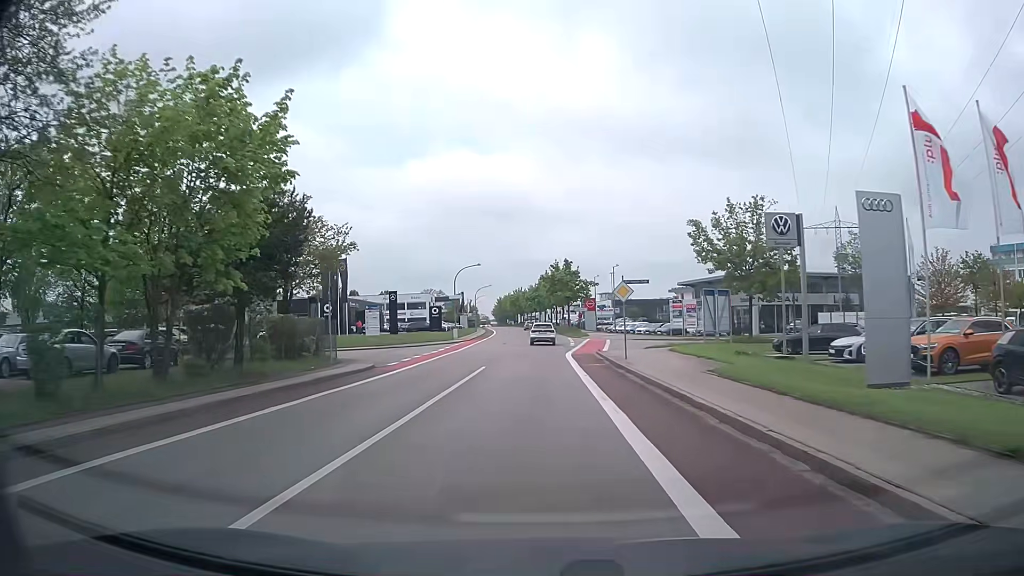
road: tertiary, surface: asphalt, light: Day
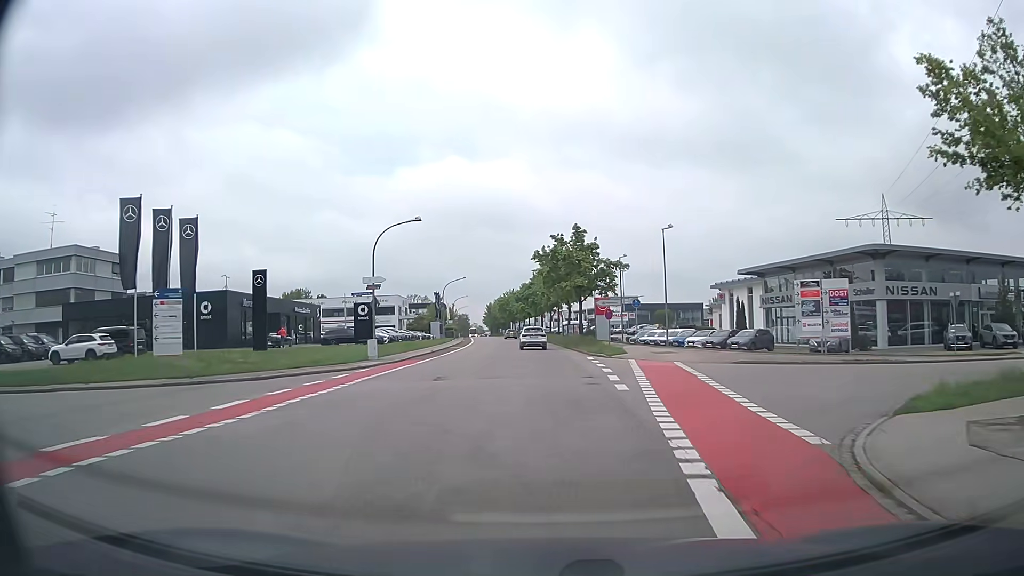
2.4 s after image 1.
(0.0, +31.1) m; 0°
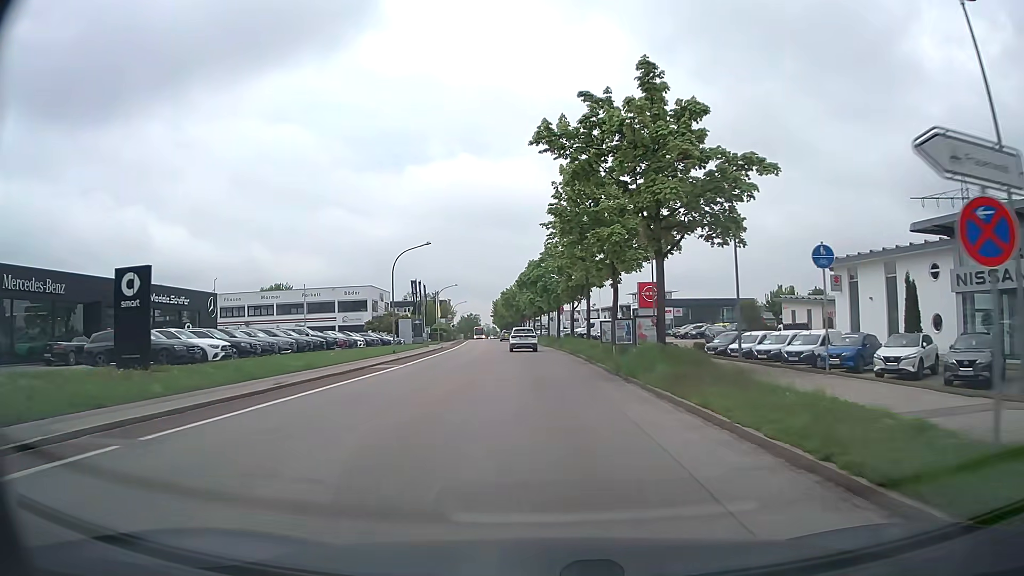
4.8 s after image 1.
(-0.1, +30.4) m; -1°
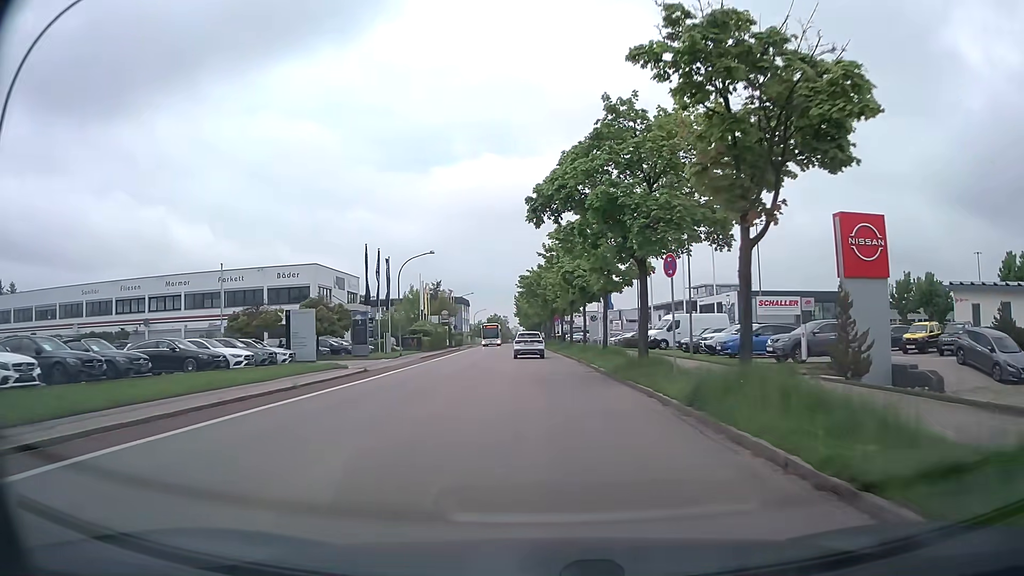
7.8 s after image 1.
(-0.9, +37.1) m; -3°
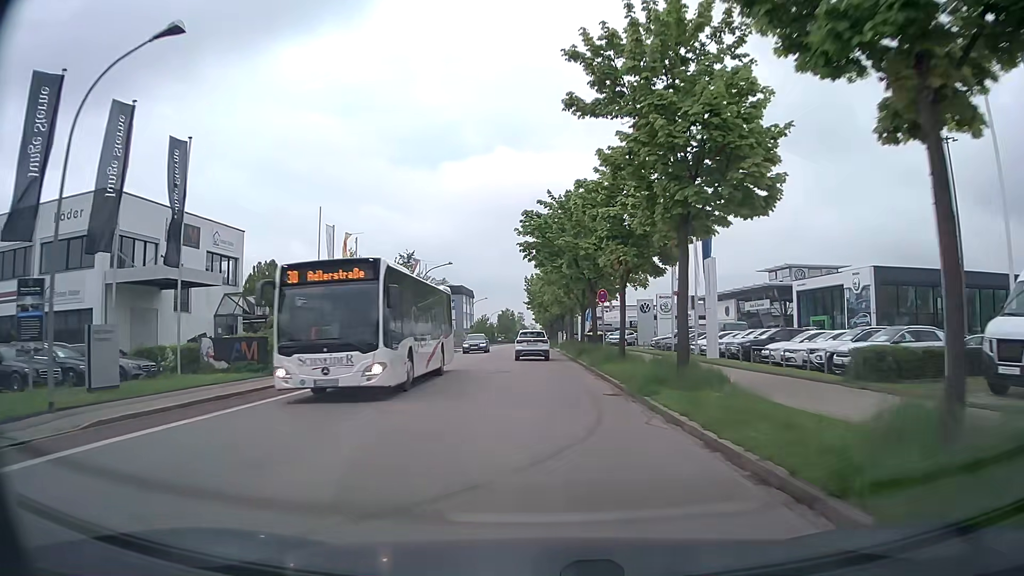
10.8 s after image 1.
(-0.4, +36.7) m; -1°
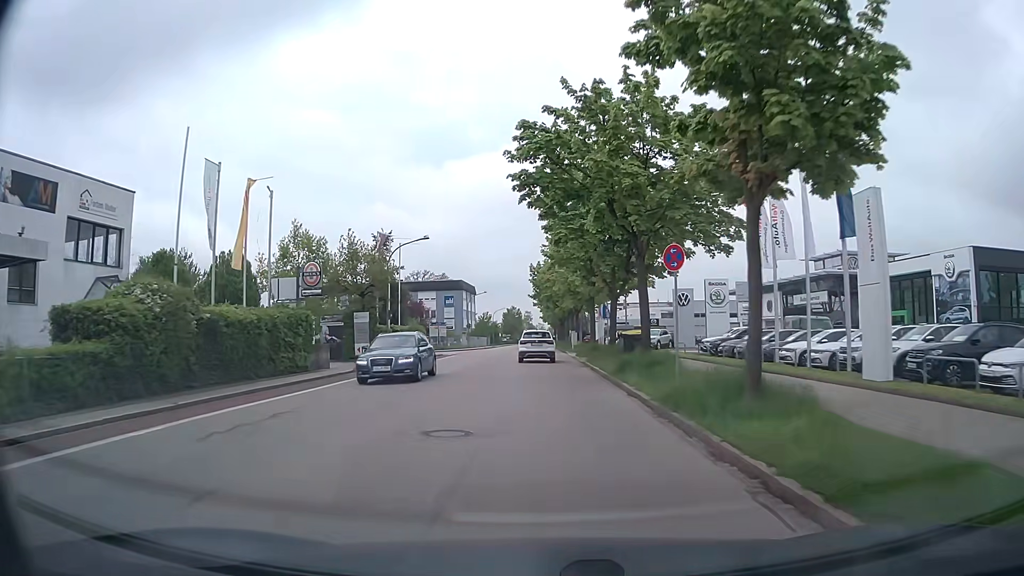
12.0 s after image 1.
(-0.1, +14.8) m; 0°
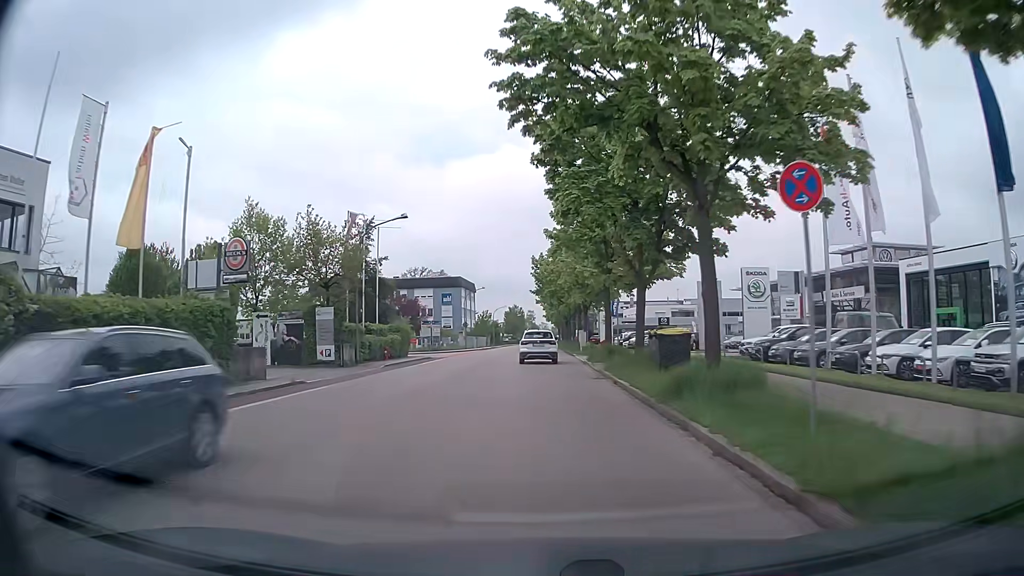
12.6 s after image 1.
(0.0, +7.4) m; 0°
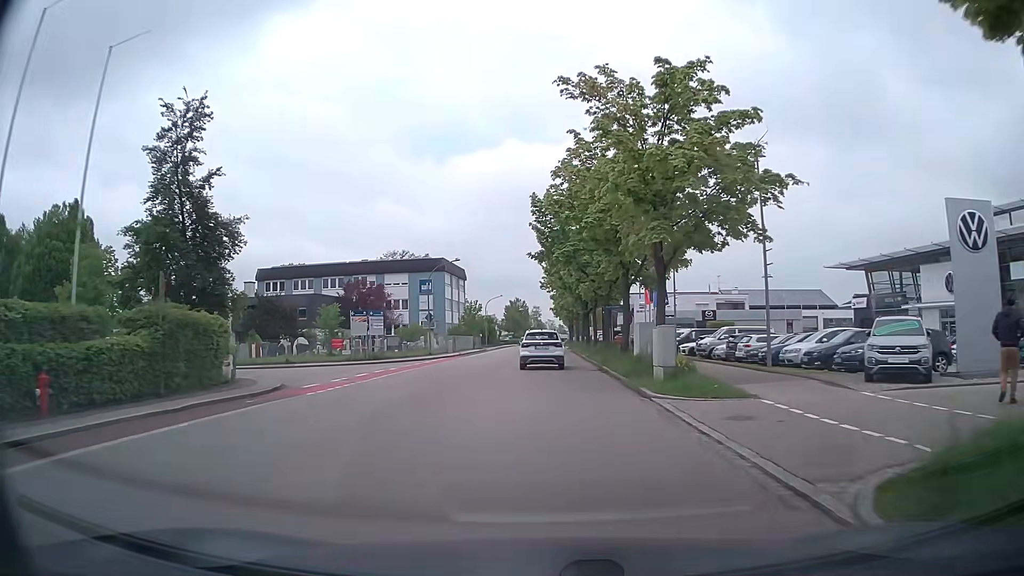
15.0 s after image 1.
(-0.2, +28.8) m; -1°
(0, +10) (0, +20) (0, +30) (0, +40) (+1, +50) (+1, +60) (+1, +70) (+1, +80) (+1, +90) (+2, +100) m
